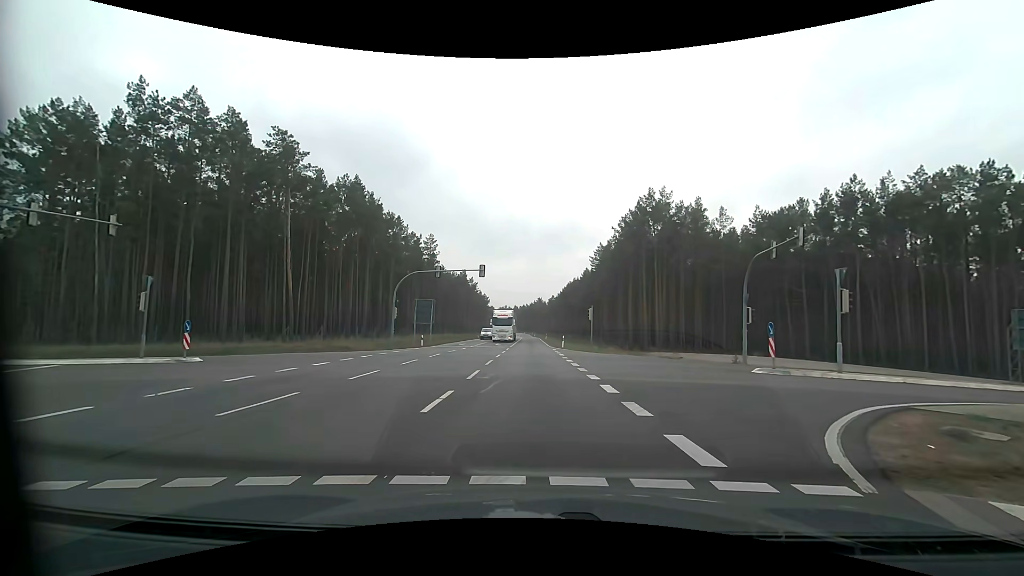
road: primary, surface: asphalt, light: Day
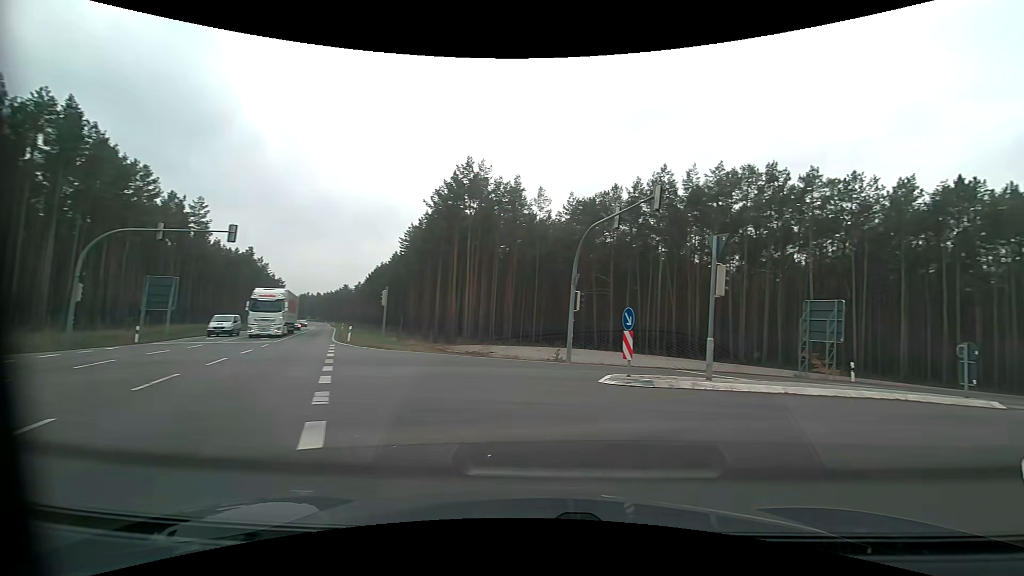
(+1.1, +8.9) m; +21°
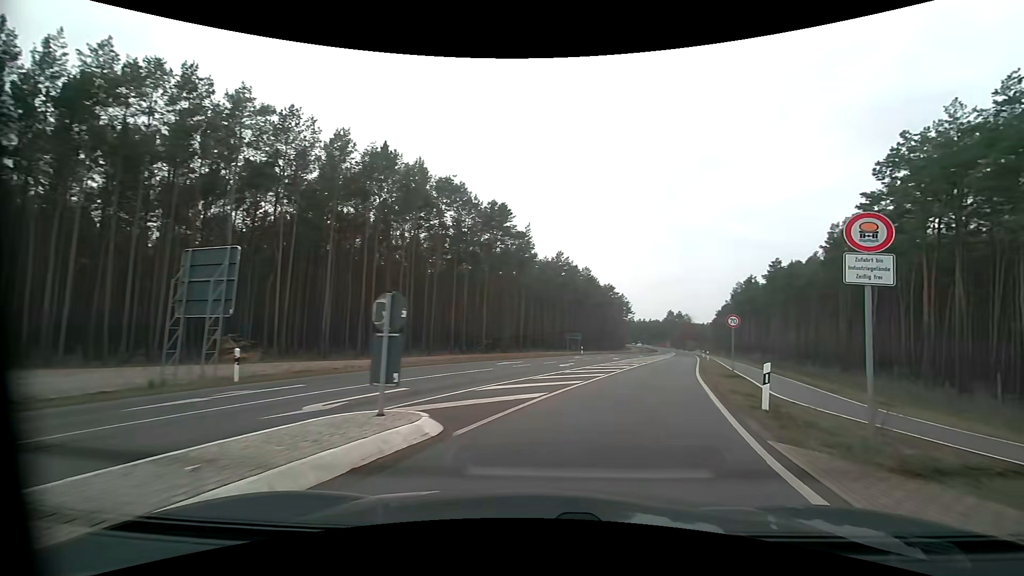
(+7.1, +12.2) m; +56°
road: secondary
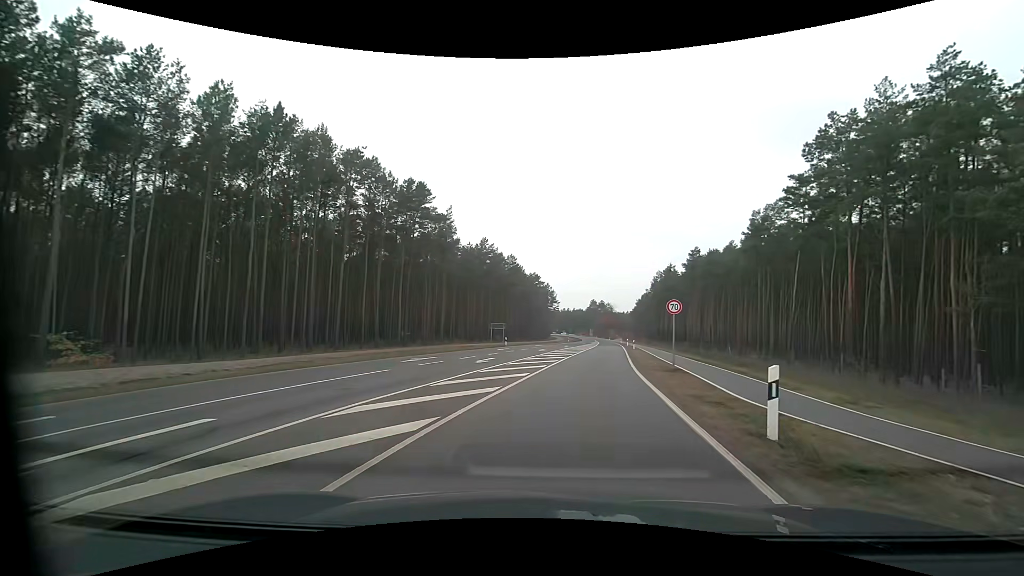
(+0.4, +4.6) m; +9°
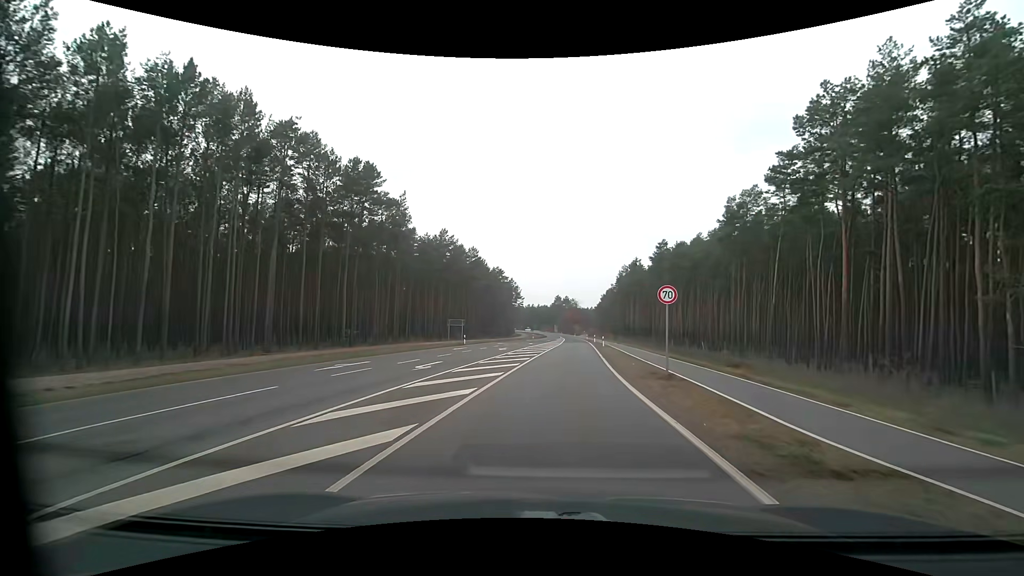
(+0.2, +5.3) m; +4°
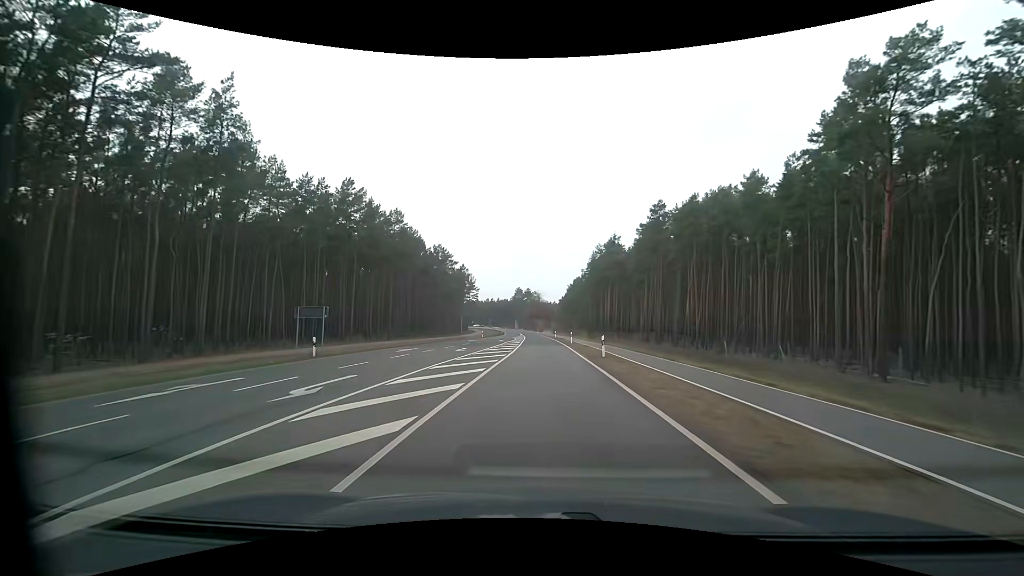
(+1.5, +28.1) m; +4°
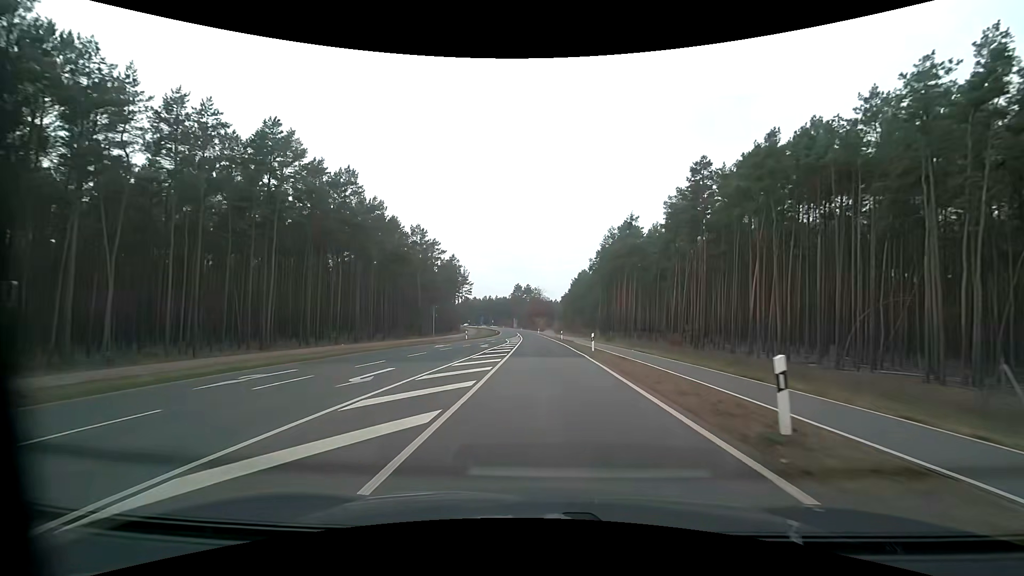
(0.0, +18.0) m; 0°
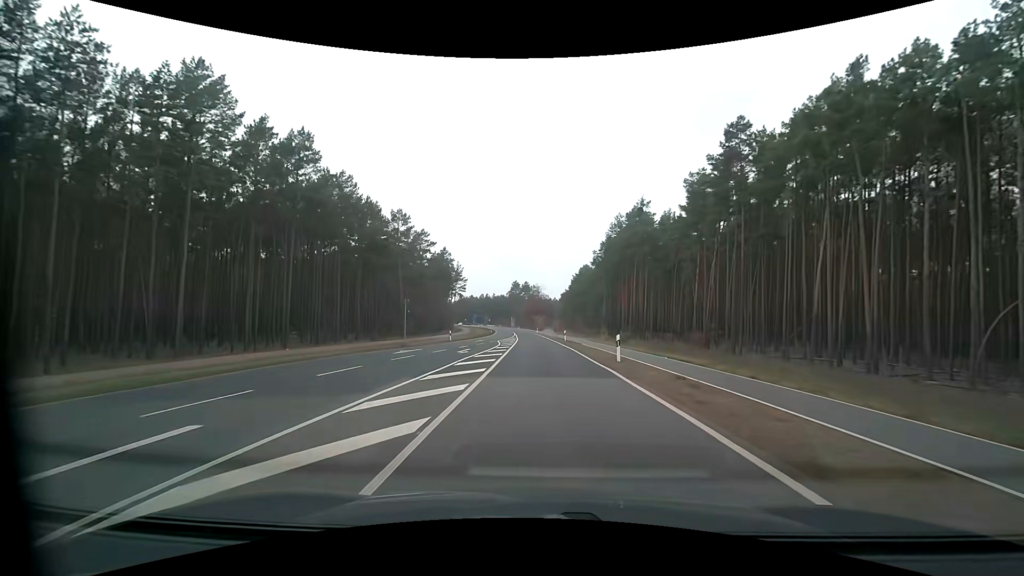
(0.0, +9.8) m; 0°
(0, +10) (0, +20) (0, +30) (0, +40) (0, +50) (-1, +60) (-1, +70) (-1, +80) (-2, +90) (-3, +100) m
